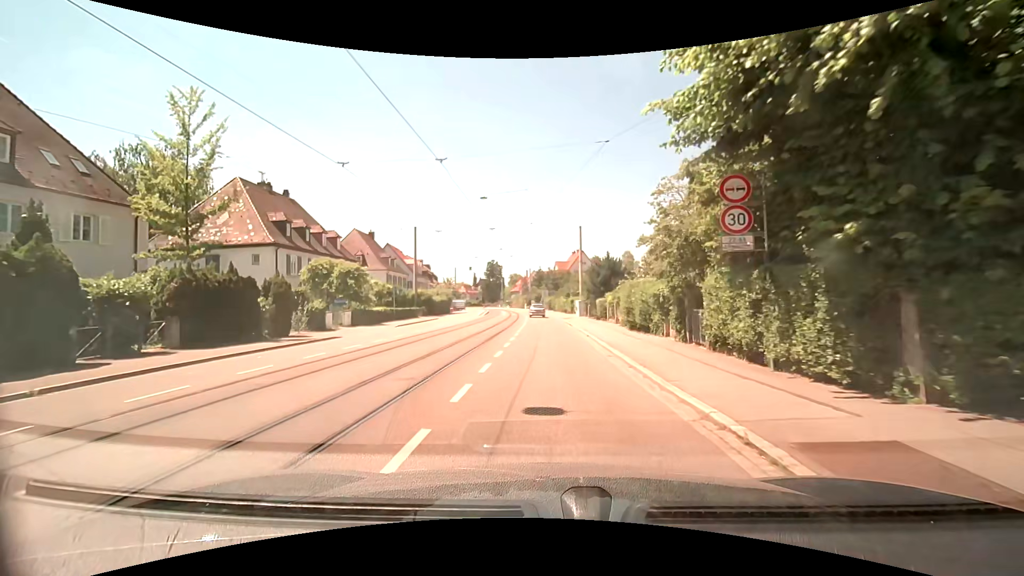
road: tertiary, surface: asphalt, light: Day
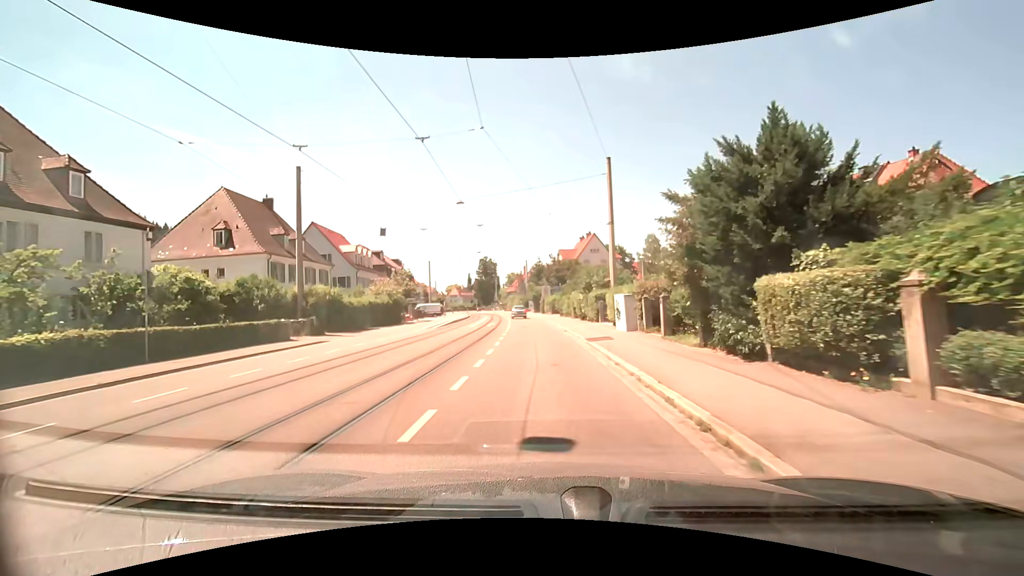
(-0.1, +29.0) m; -1°
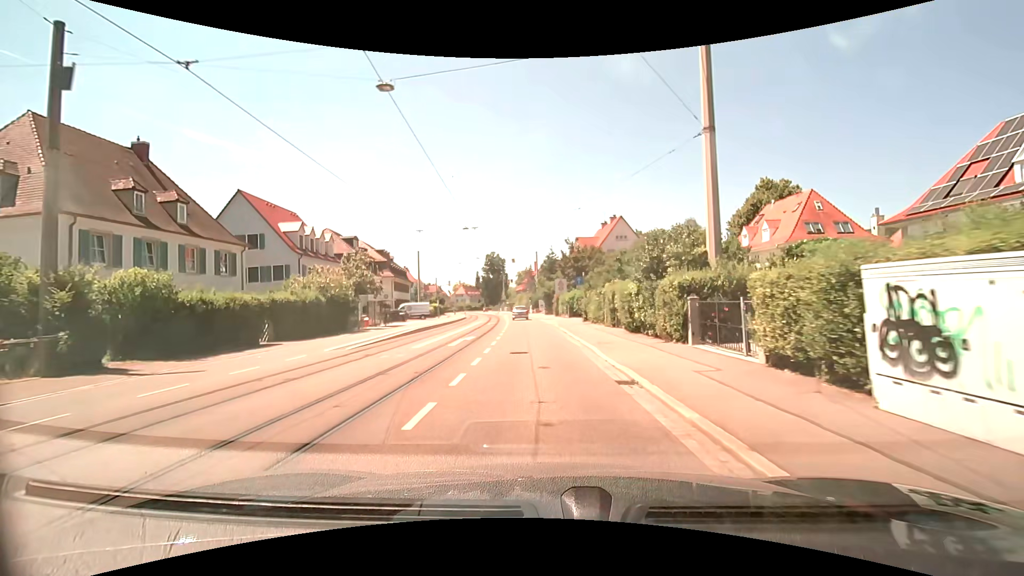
(-0.1, +17.5) m; -1°
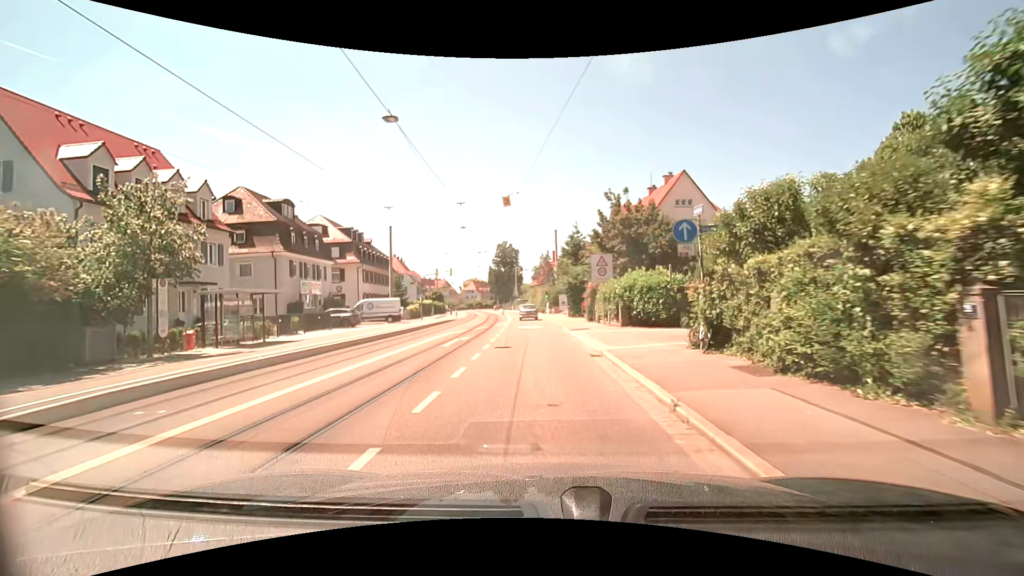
(-0.6, +23.3) m; -2°
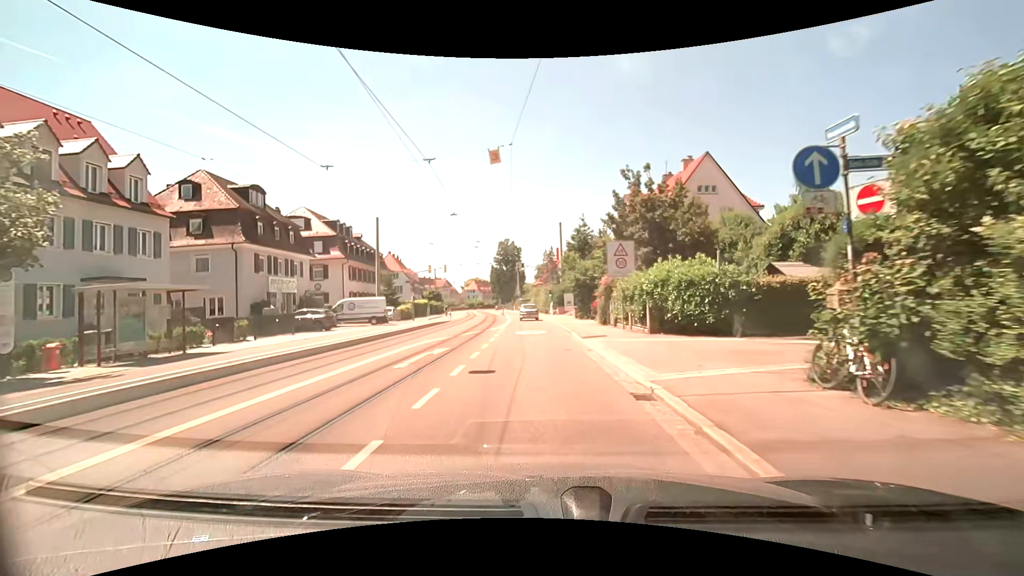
(0.0, +5.7) m; 0°
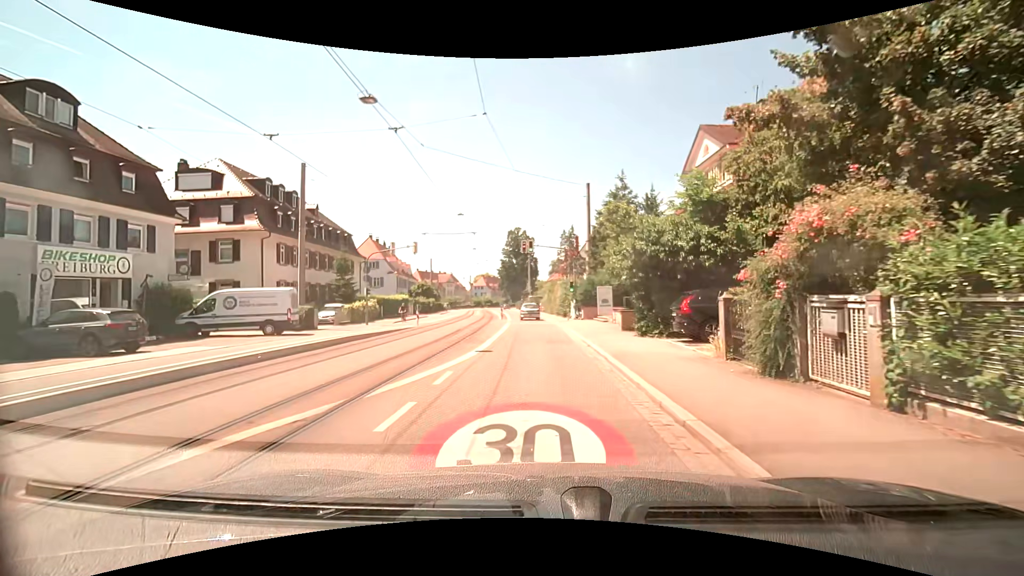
(-0.4, +18.8) m; -2°
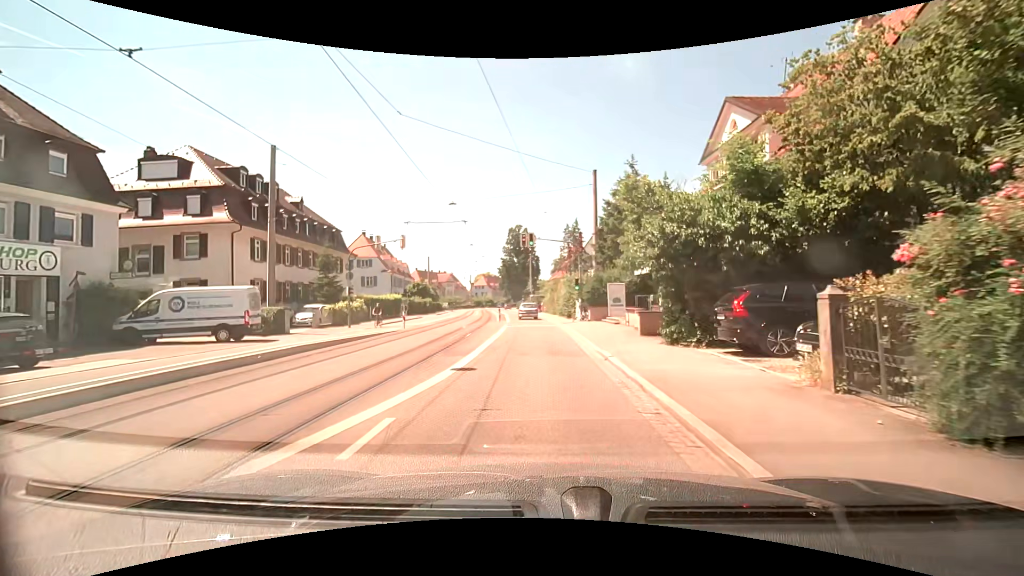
(0.0, +3.9) m; 0°
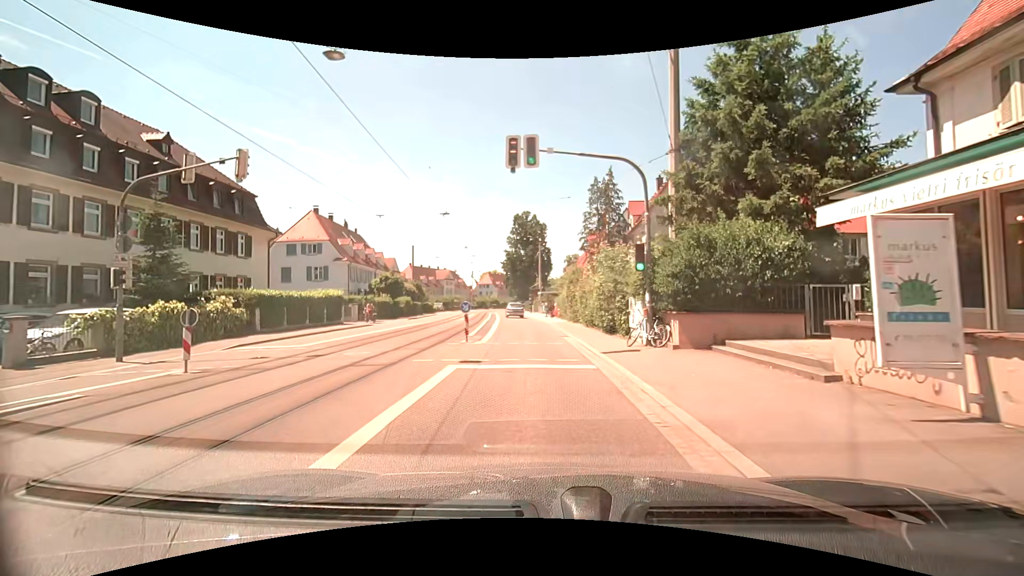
(-0.2, +20.1) m; -2°
(0, +10) (0, +20) (-1, +30) (-2, +40) (-2, +50) (-3, +60) (-4, +70) (-5, +80) (-7, +90) (-8, +100) m
